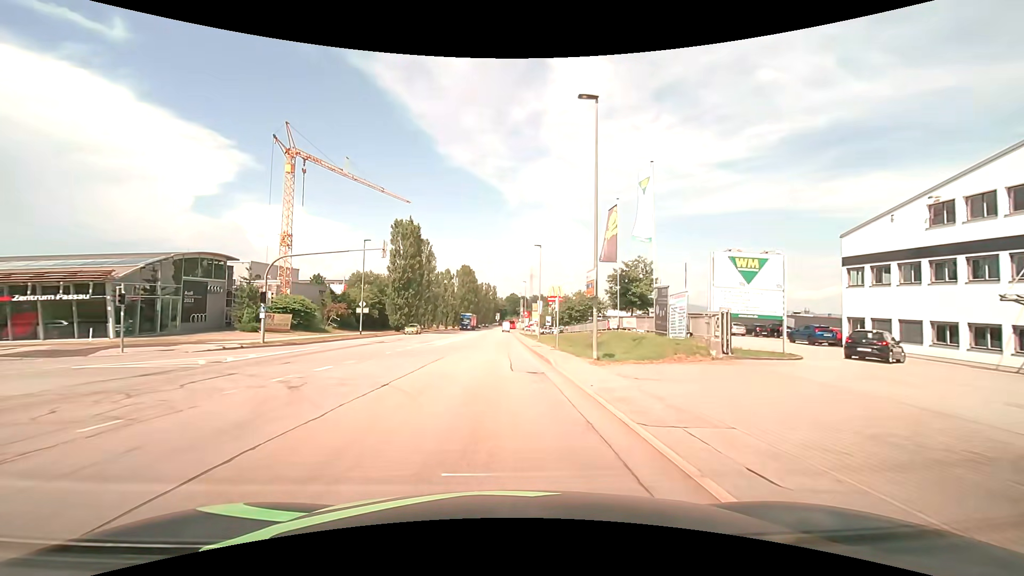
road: secondary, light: Day
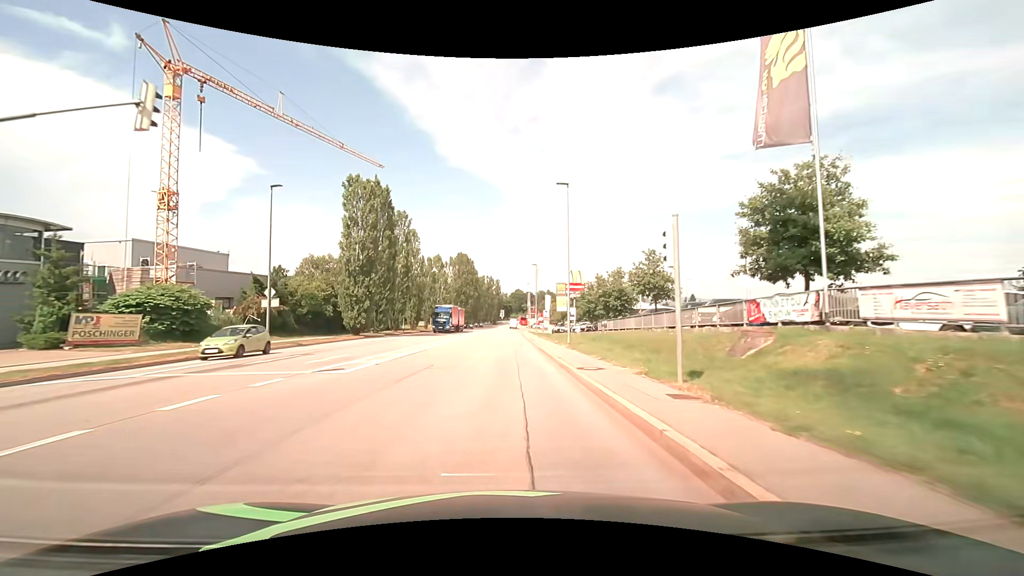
(-0.1, +22.2) m; -1°
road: tertiary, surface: asphalt
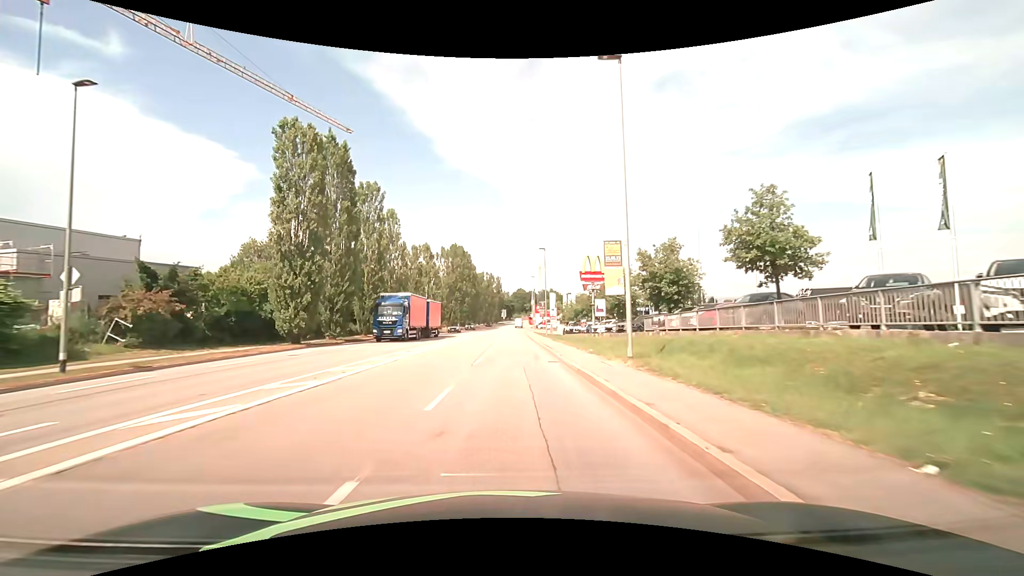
(0.0, +14.9) m; 0°
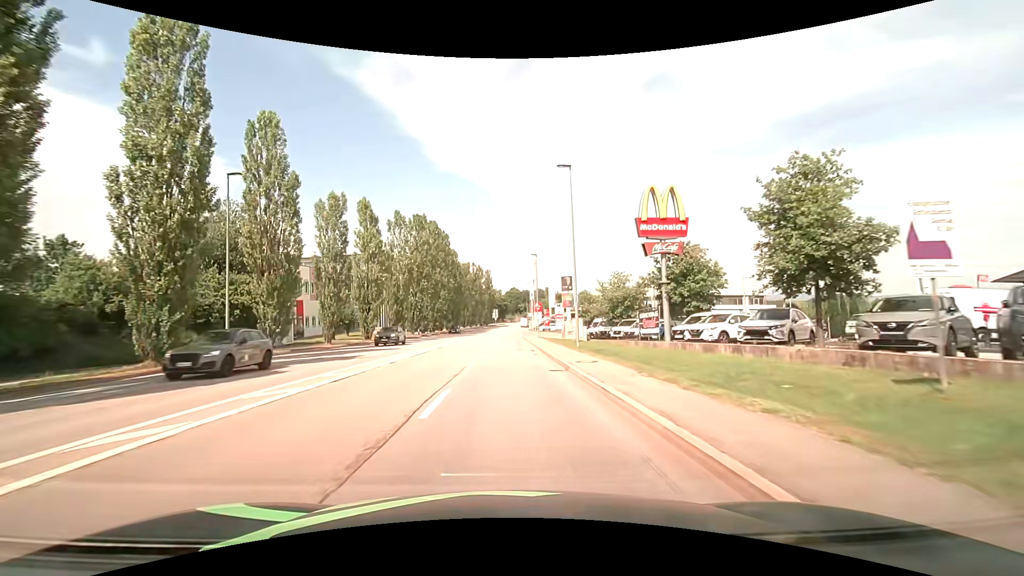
(+0.4, +30.0) m; +1°
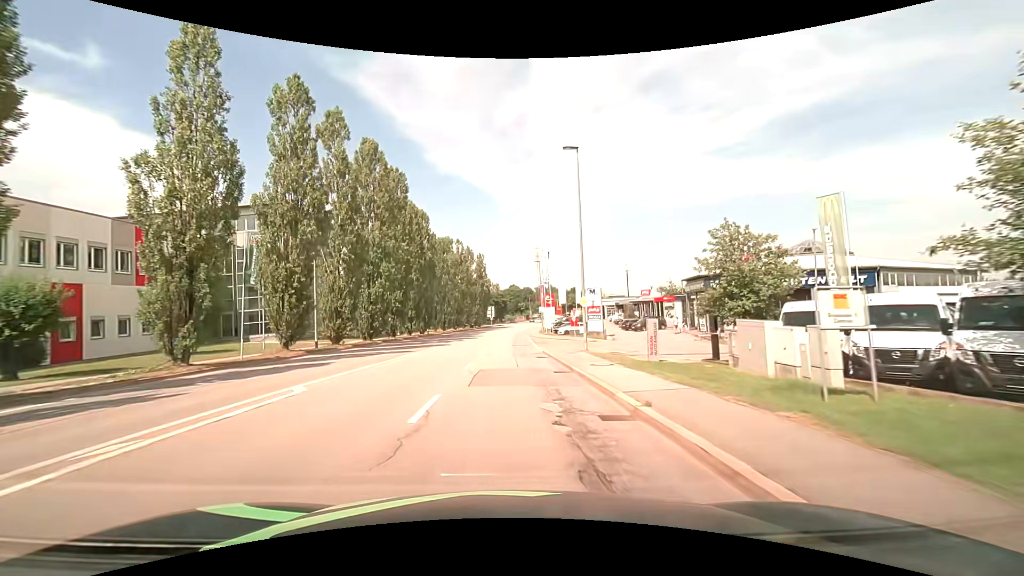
(+0.1, +37.7) m; +1°
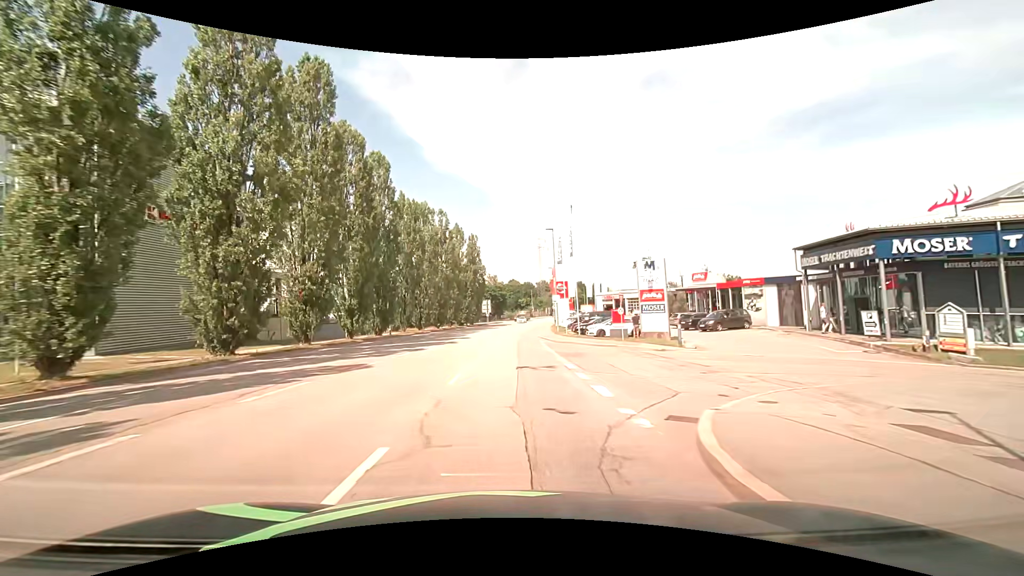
(-0.1, +22.7) m; 0°
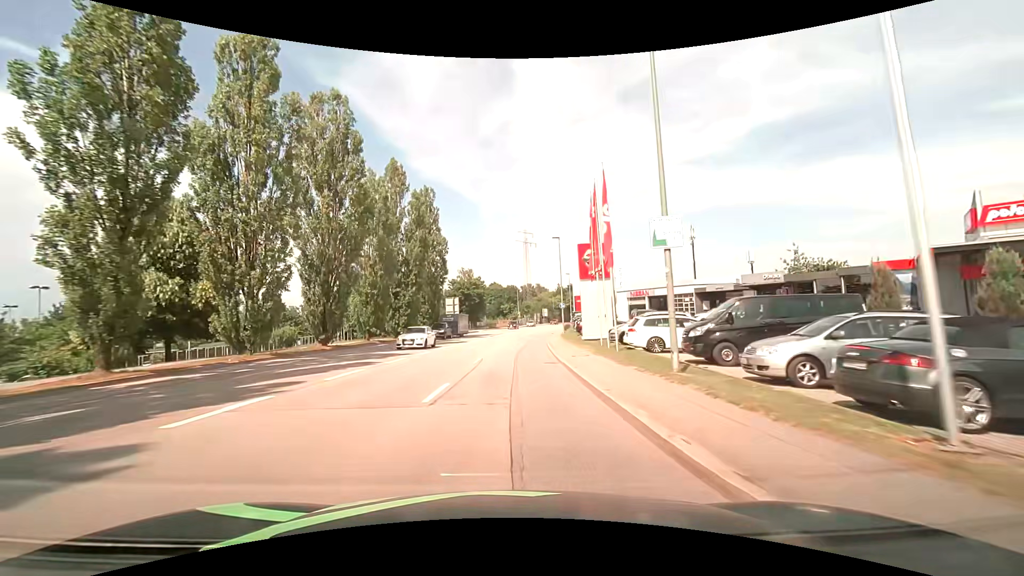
(+0.7, +37.9) m; +2°
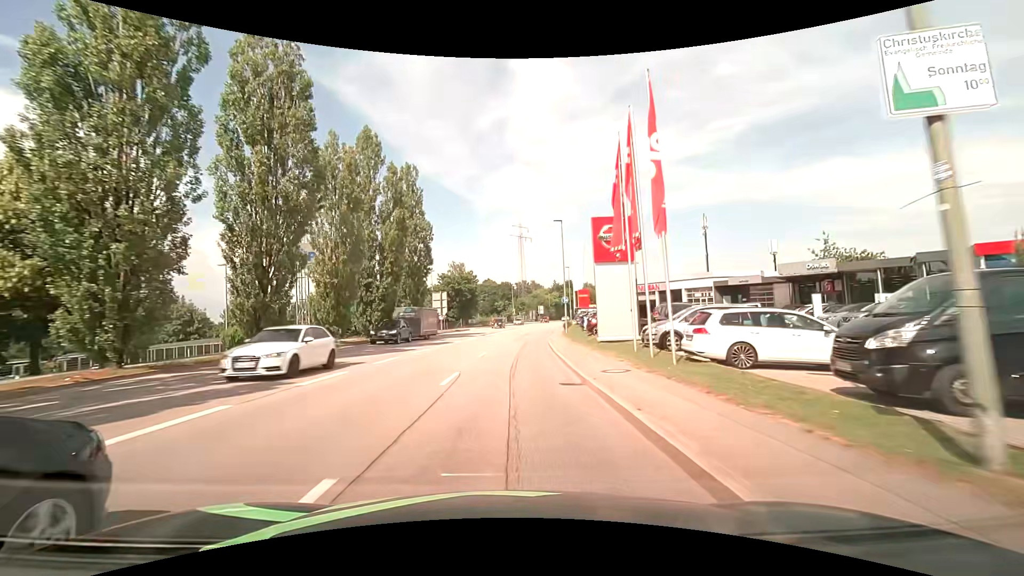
(+0.1, +7.6) m; +1°
(0, +10) (0, +20) (+1, +30) (+1, +40) (+2, +50) (+3, +60) (+5, +70) (+6, +80) (+8, +90) (+10, +99) m
